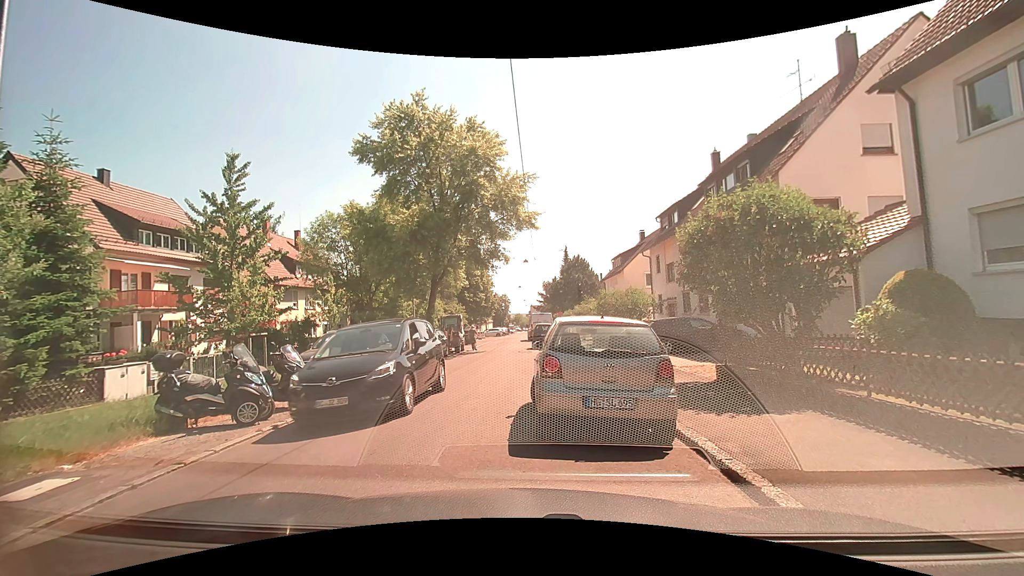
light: Day
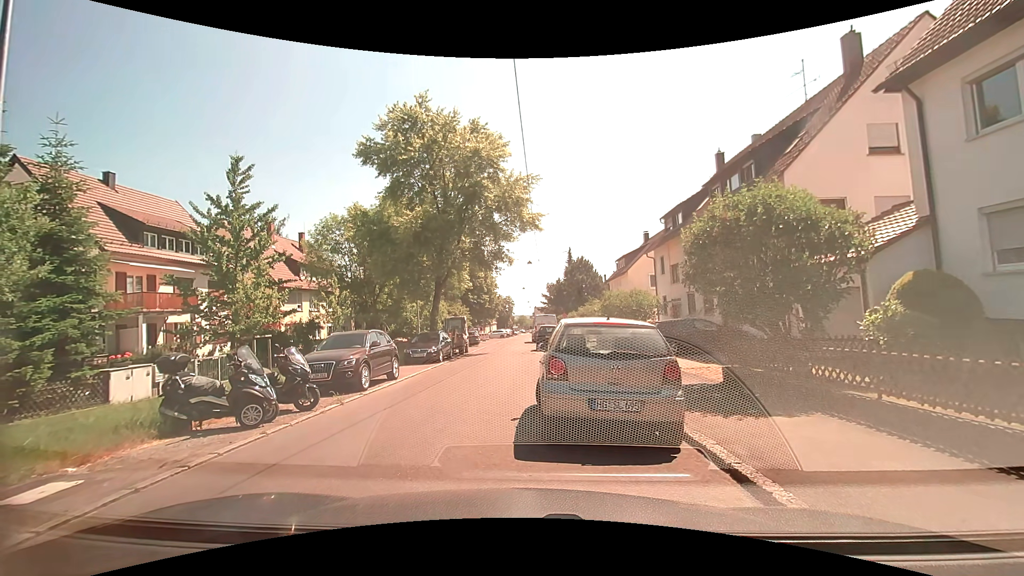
(0.0, 0.0) m; 0°
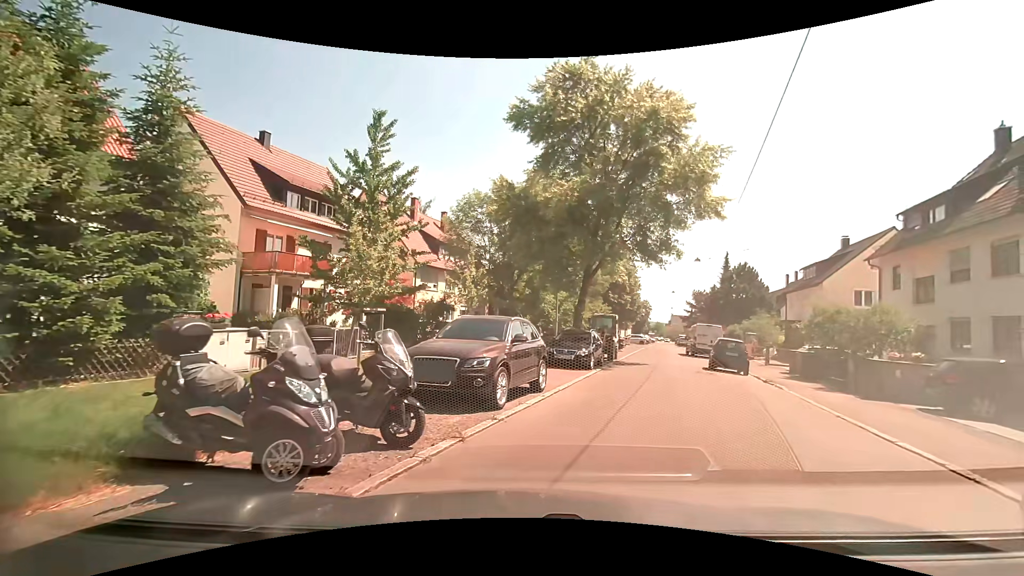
(-1.3, +5.4) m; -15°
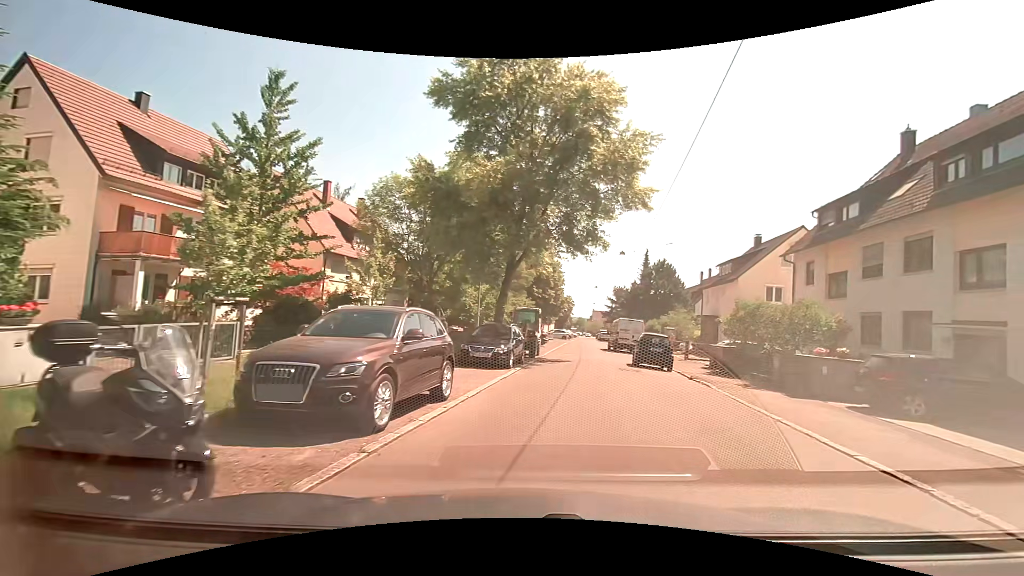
(+0.1, +2.2) m; +9°
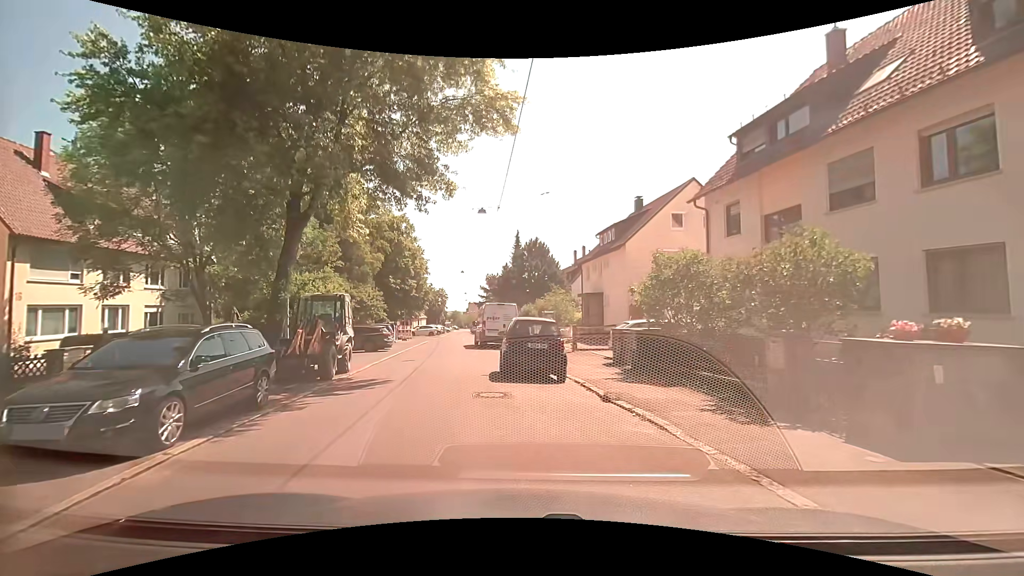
(+2.0, +10.1) m; +15°
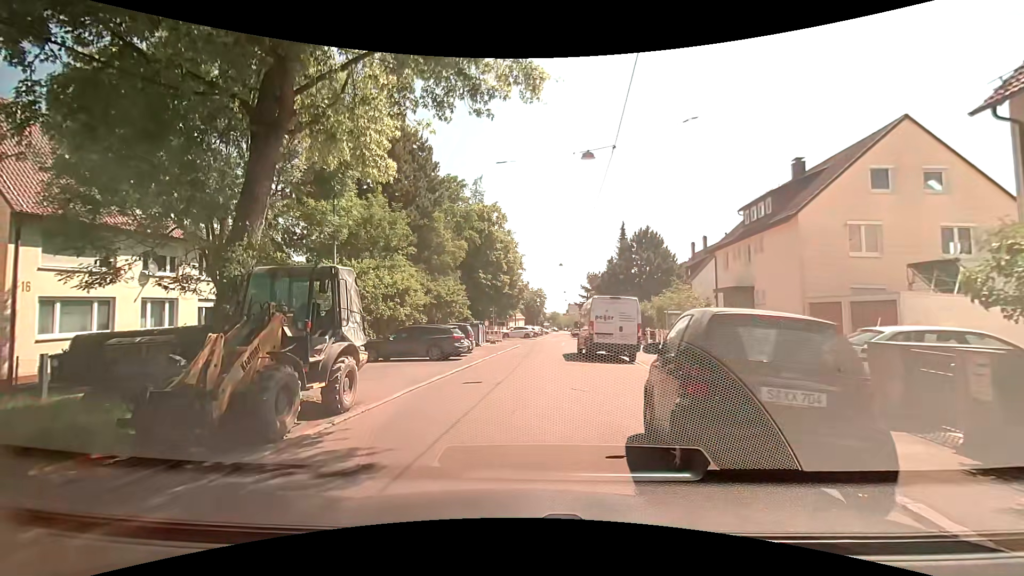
(-0.6, +7.8) m; -12°
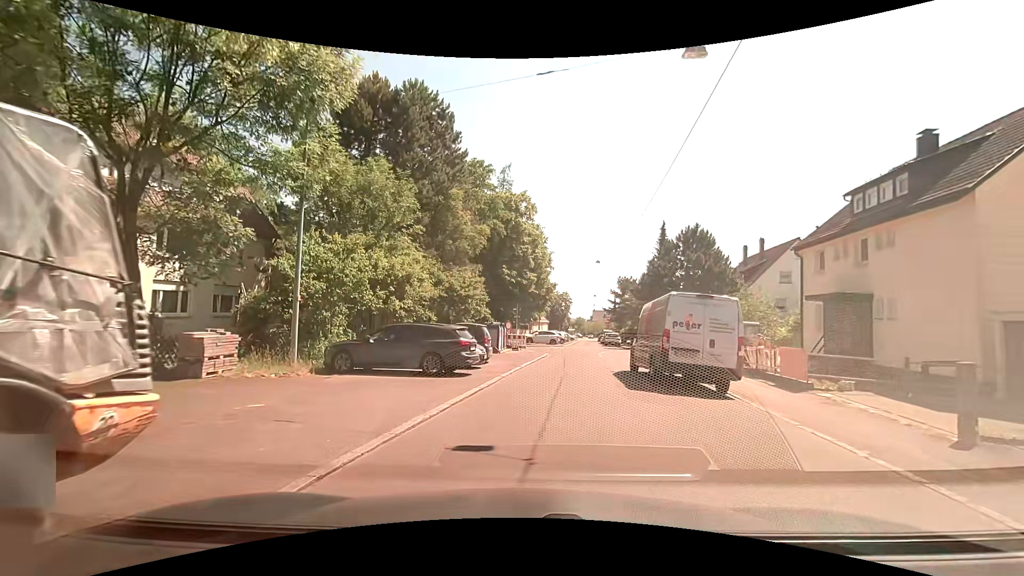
(-0.5, +6.6) m; -5°
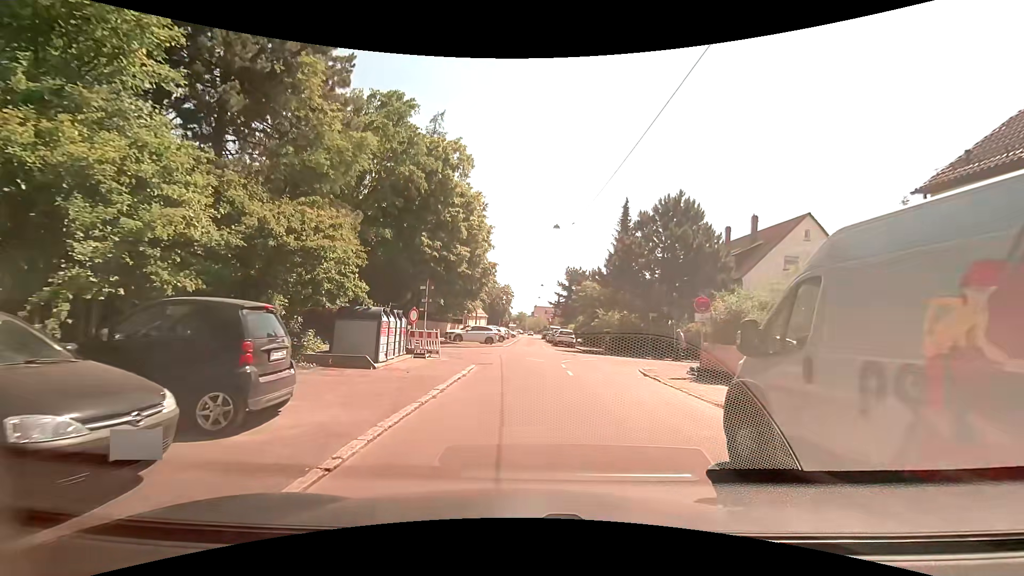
(+1.3, +13.5) m; +8°
